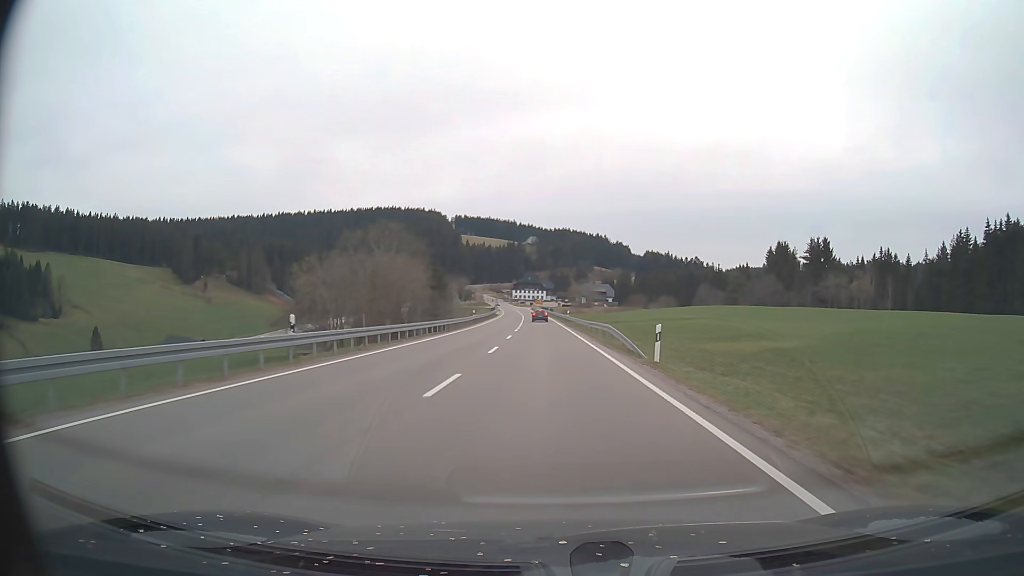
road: primary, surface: asphalt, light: Day
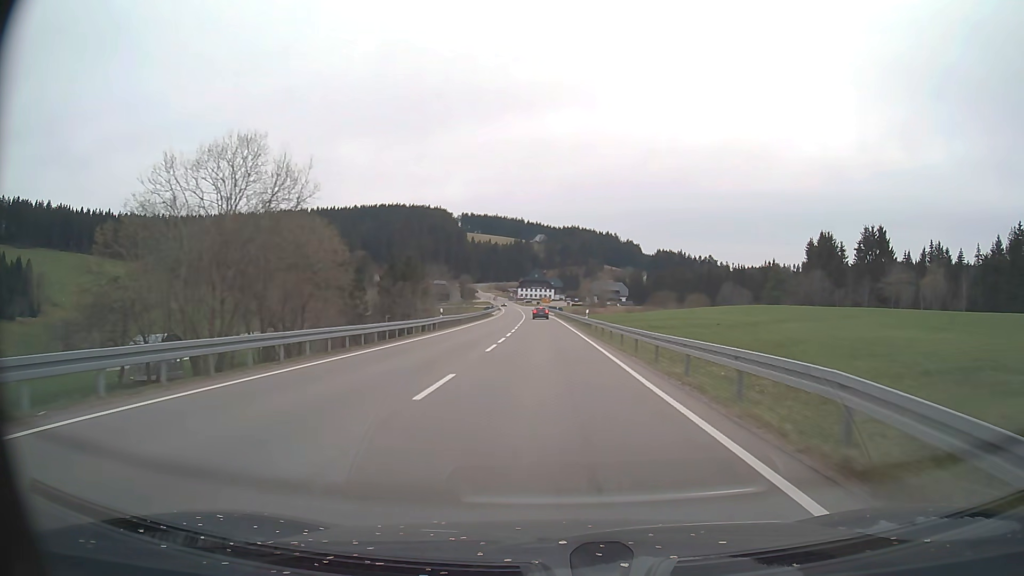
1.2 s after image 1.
(-0.2, +24.6) m; -1°
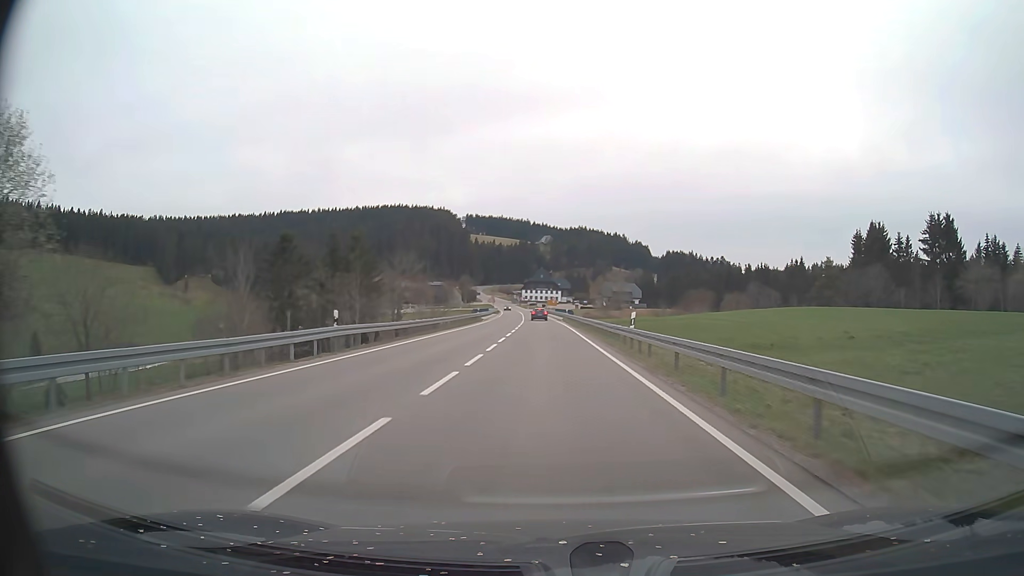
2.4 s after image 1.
(-0.1, +23.3) m; -1°
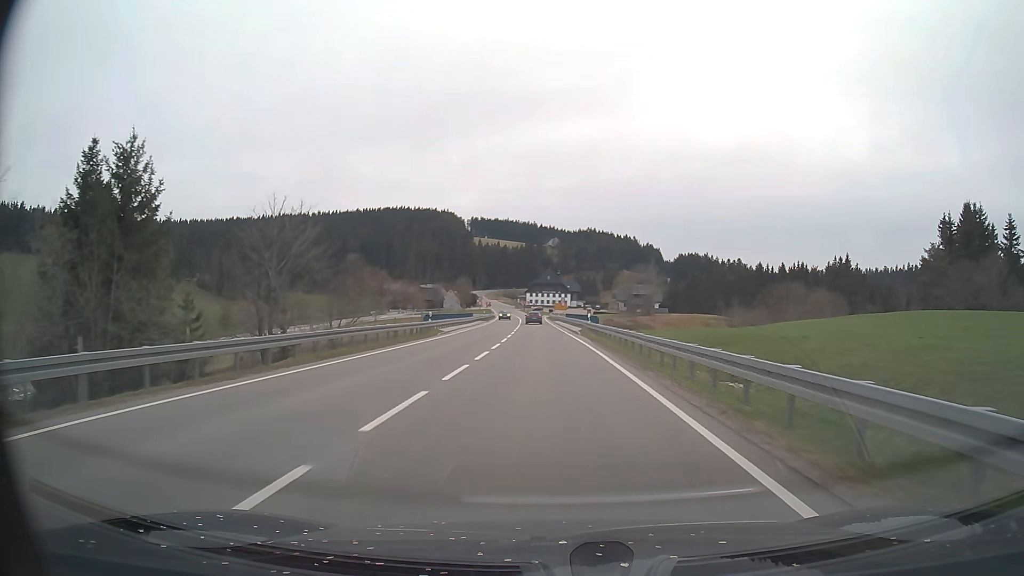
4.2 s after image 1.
(-0.2, +32.8) m; -1°
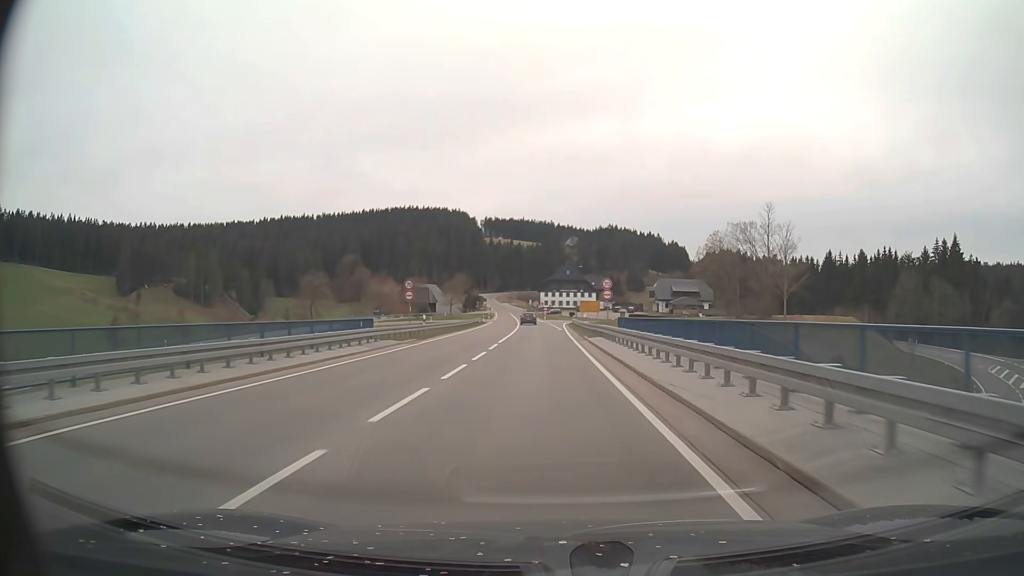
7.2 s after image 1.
(-0.7, +53.0) m; -2°
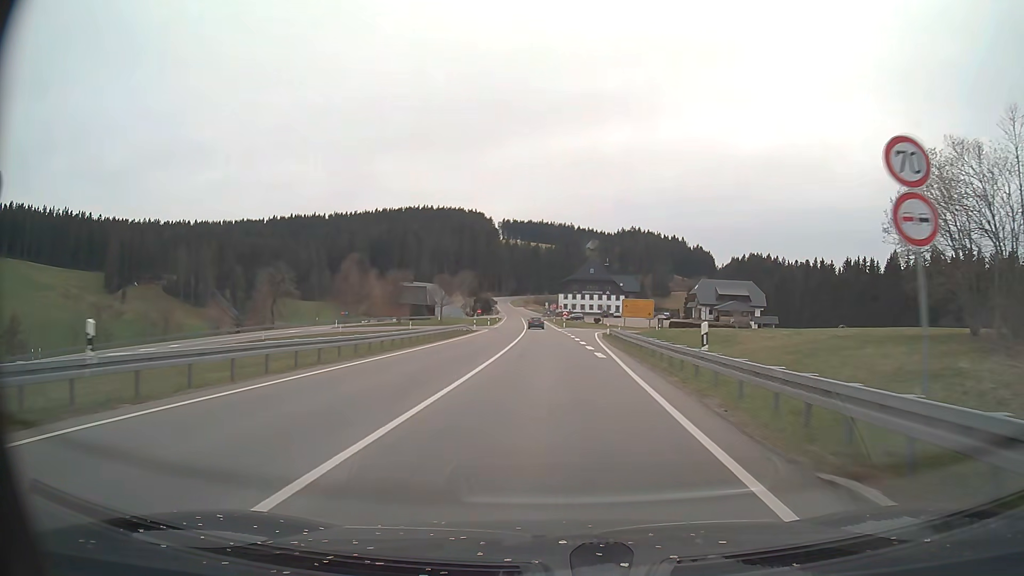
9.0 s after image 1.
(-0.5, +31.9) m; -2°
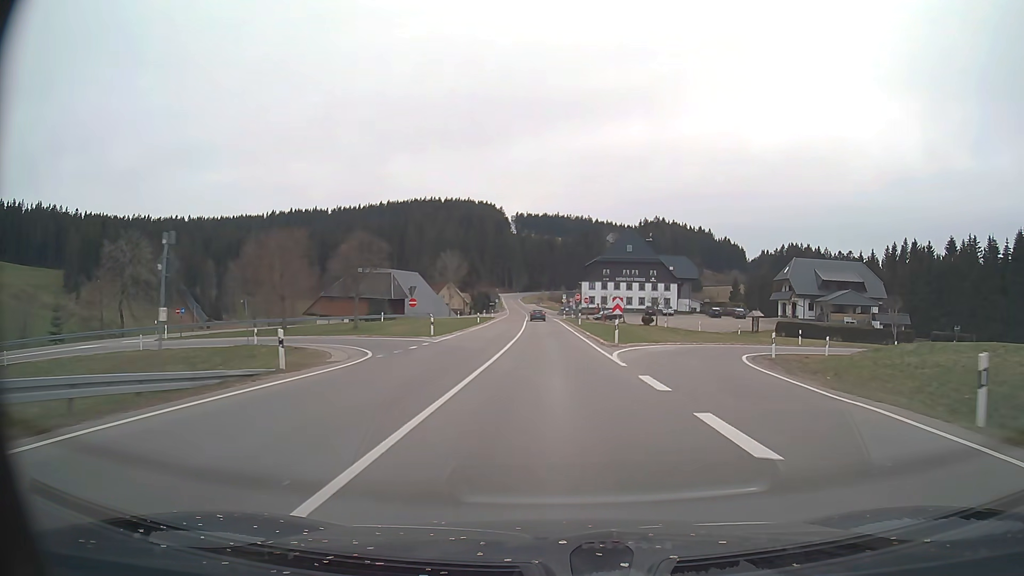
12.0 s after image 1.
(-0.6, +52.9) m; -1°
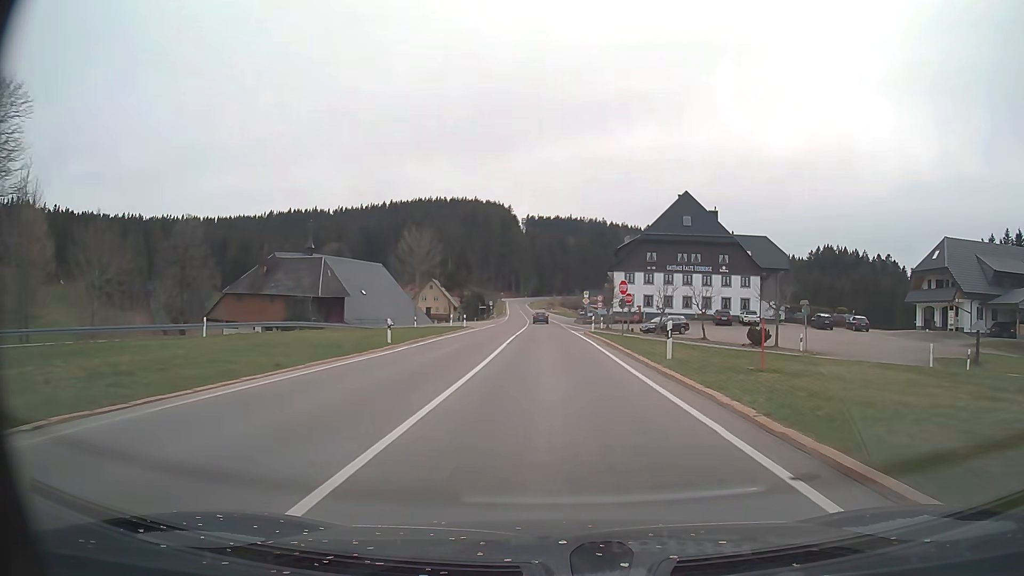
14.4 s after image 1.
(-0.3, +42.2) m; -1°
(0, +10) (0, +20) (0, +30) (0, +40) (0, +50) (-1, +60) (-1, +70) (-1, +80) (-1, +90) (-2, +100) m
